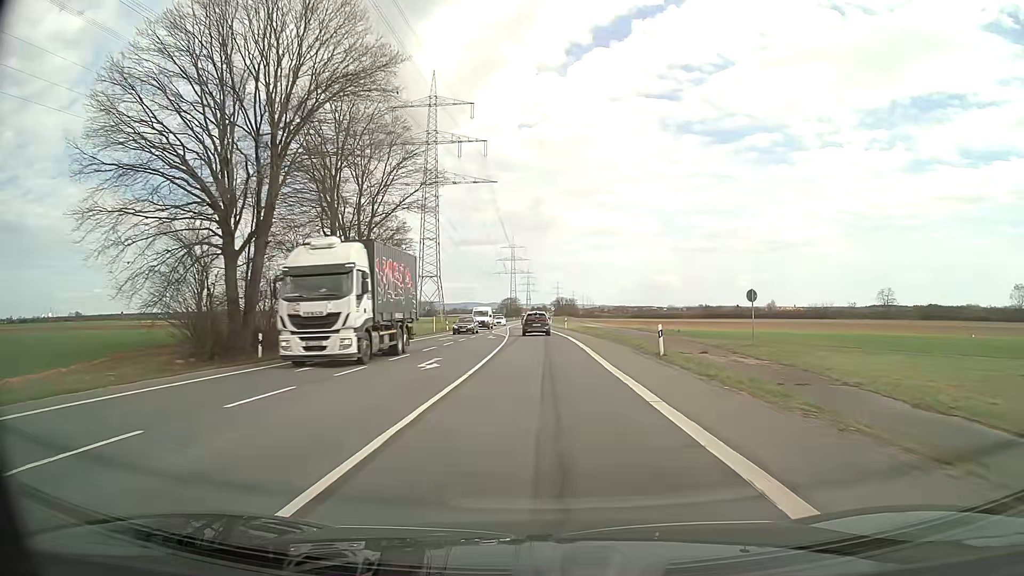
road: secondary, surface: asphalt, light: Day
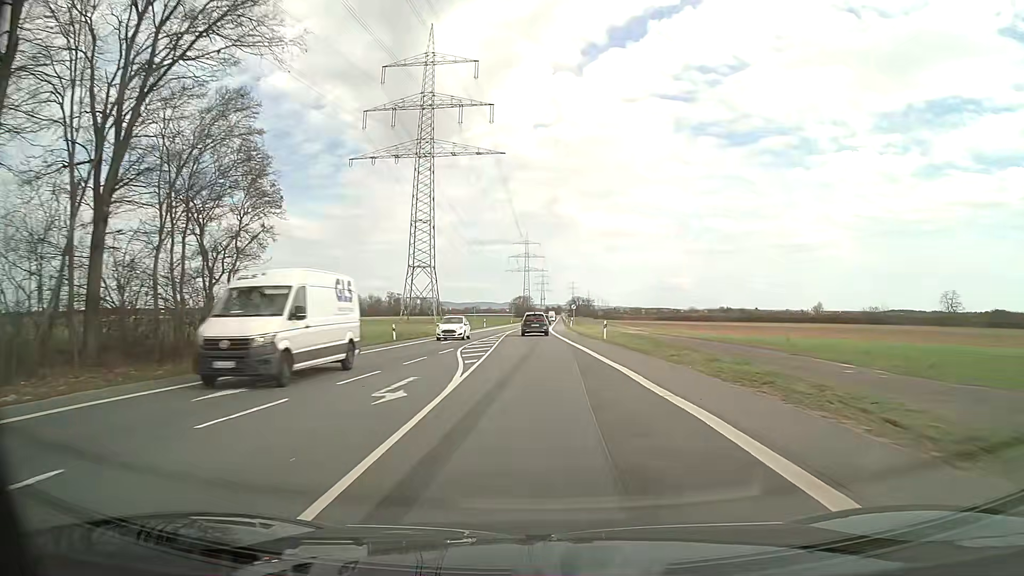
(-0.3, +32.4) m; -1°
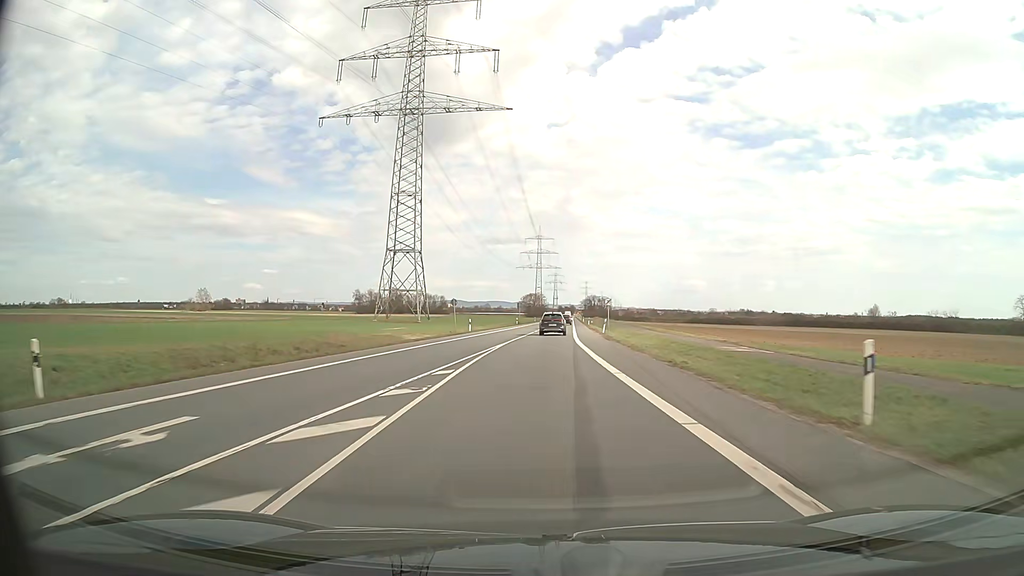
(-0.5, +32.4) m; -1°
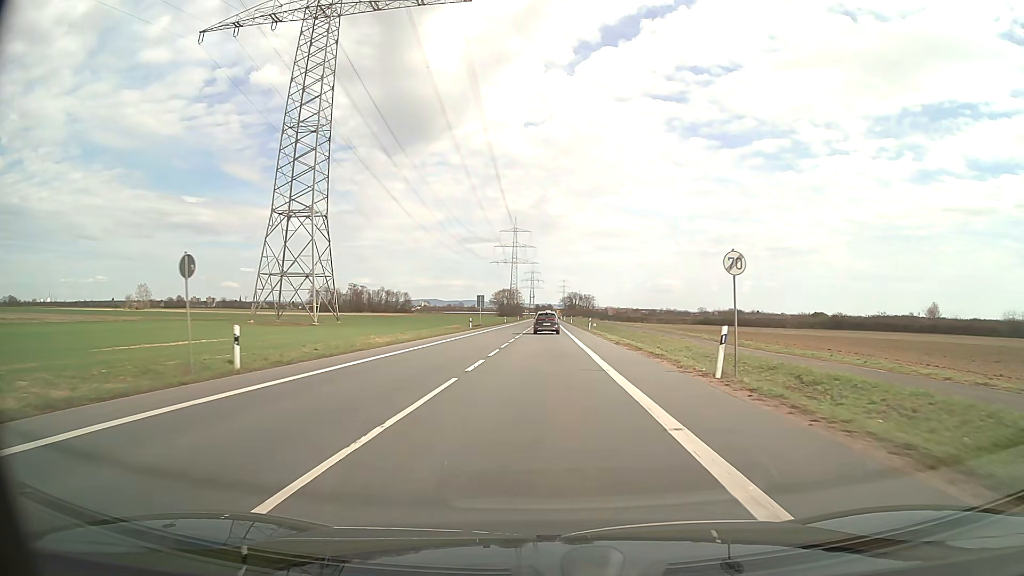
(+0.7, +43.2) m; +2°
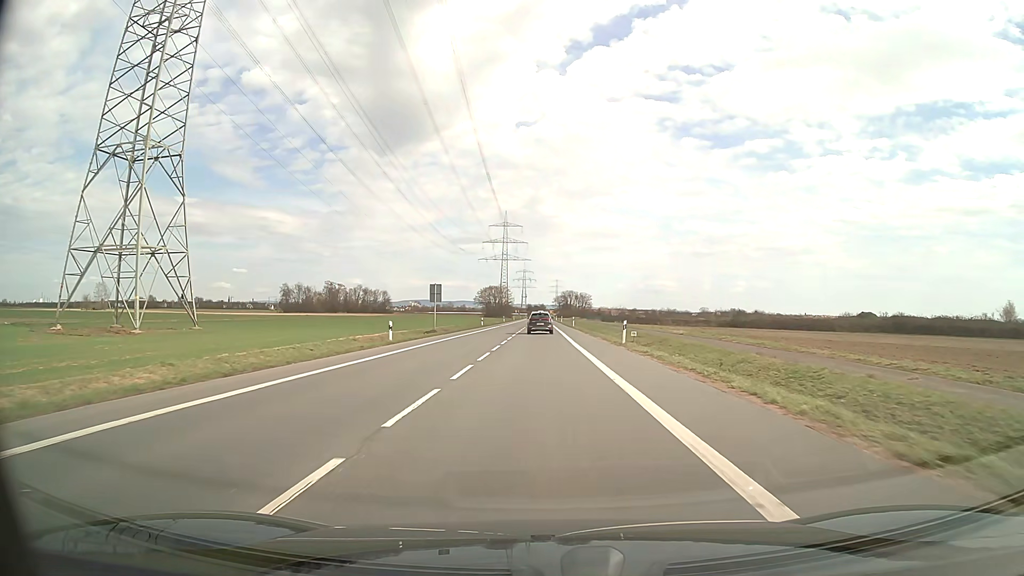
(+0.3, +32.4) m; +1°
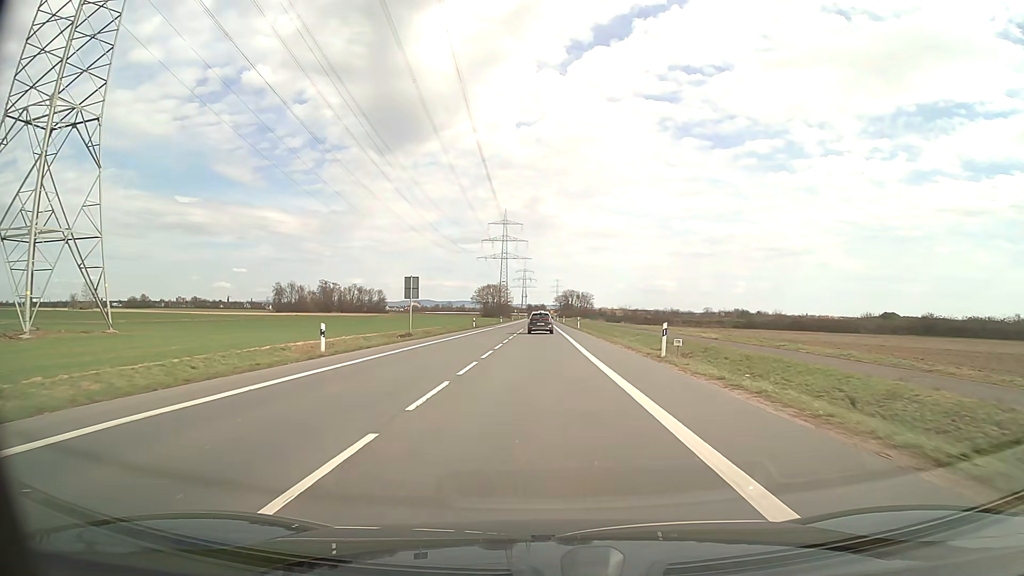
(0.0, +10.8) m; 0°
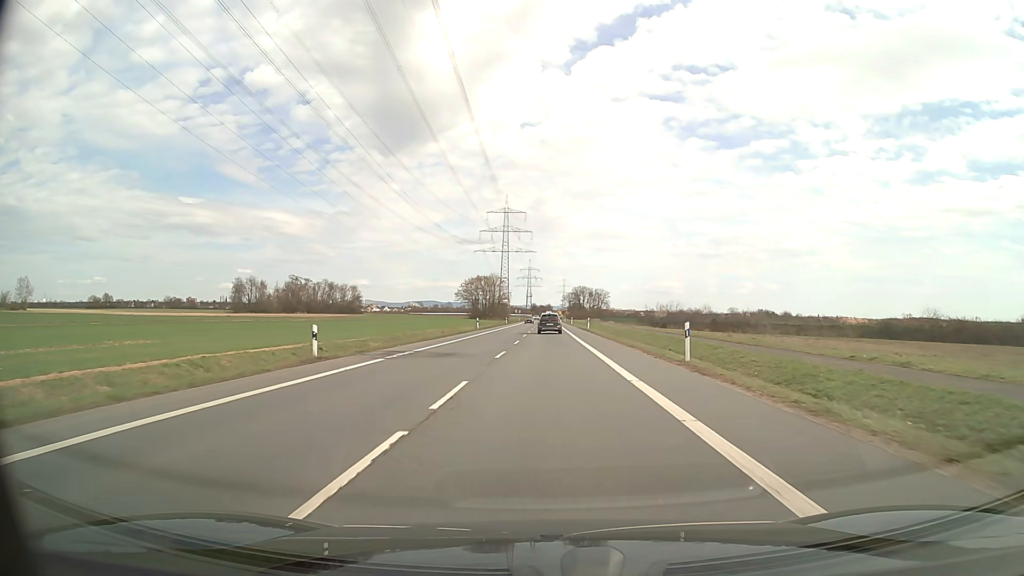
(-0.1, +53.8) m; 0°
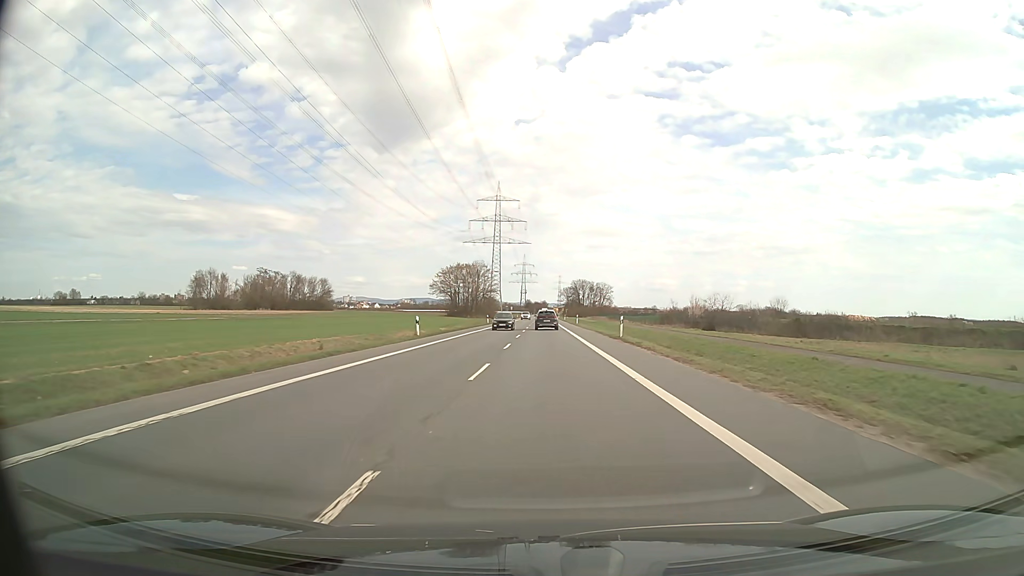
(+0.1, +32.2) m; 0°
(0, +10) (0, +20) (0, +30) (0, +40) (0, +50) (0, +60) (+1, +70) (+1, +80) (+1, +90) (+1, +100) m
